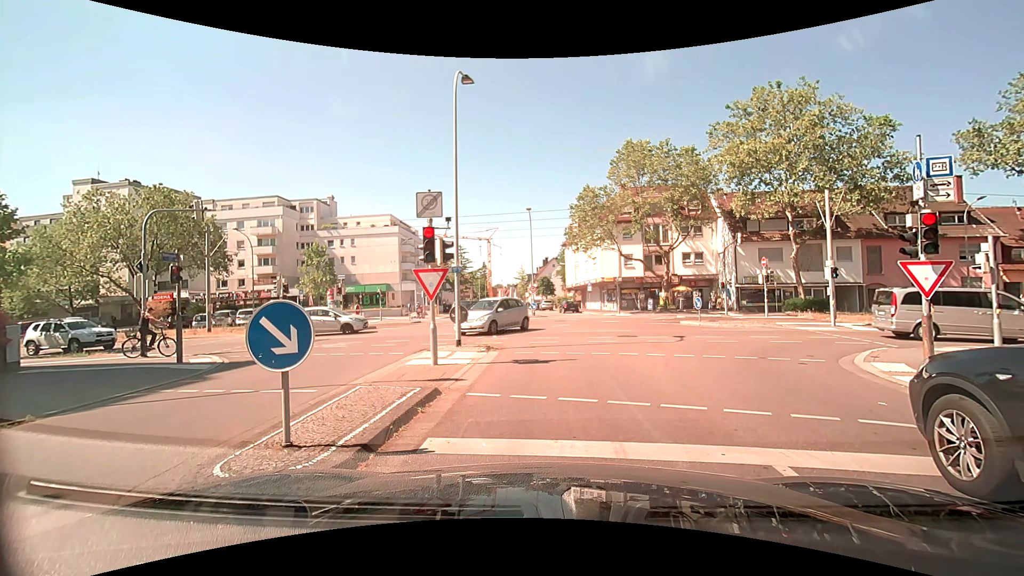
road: residential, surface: asphalt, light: Day
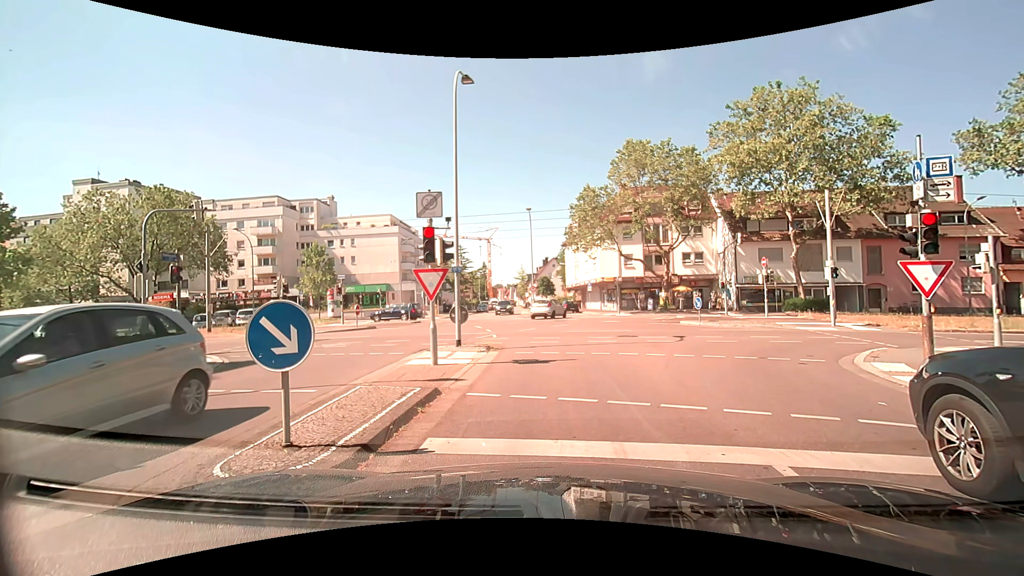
(0.0, 0.0) m; 0°
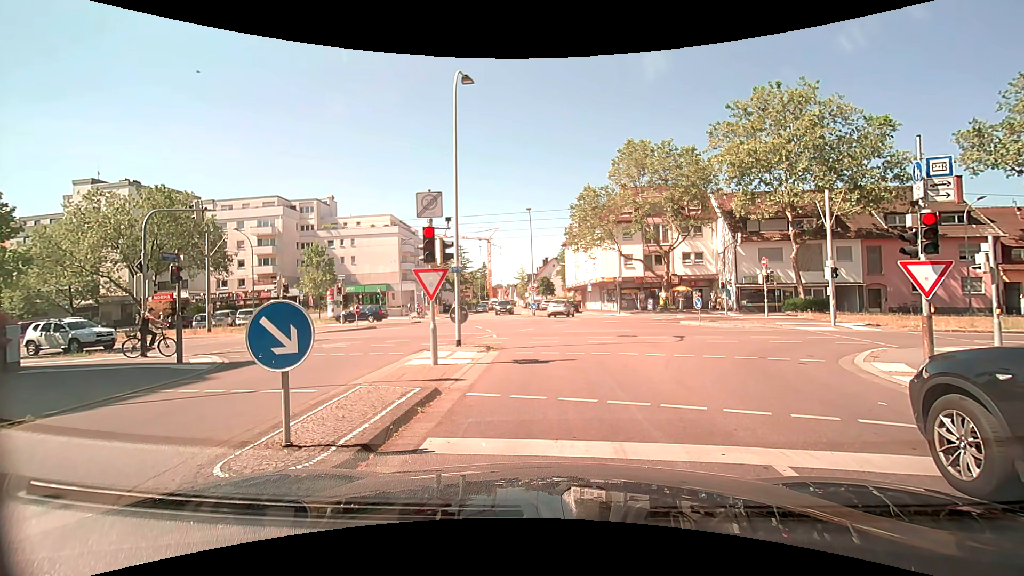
(0.0, 0.0) m; 0°
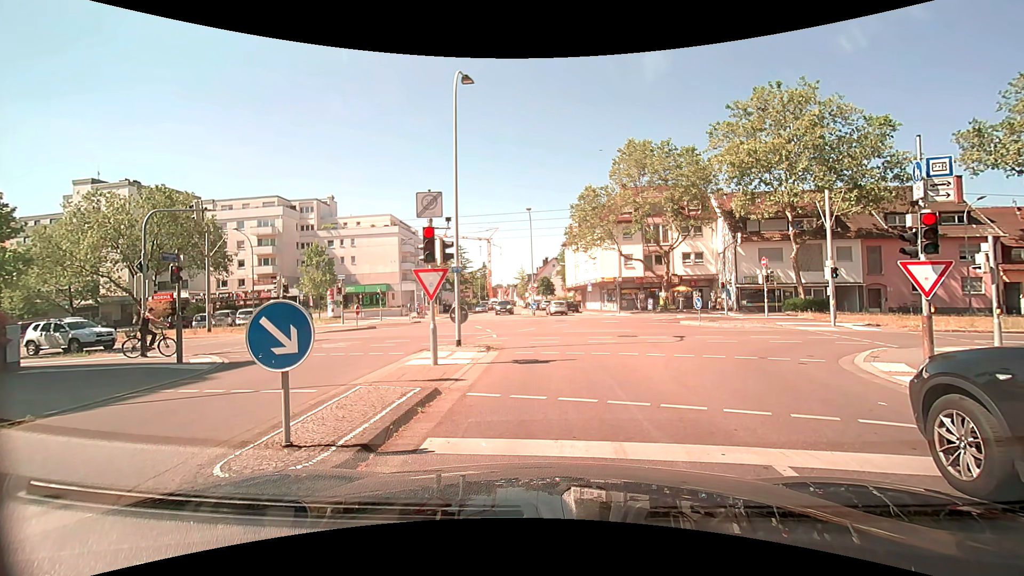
(0.0, 0.0) m; 0°
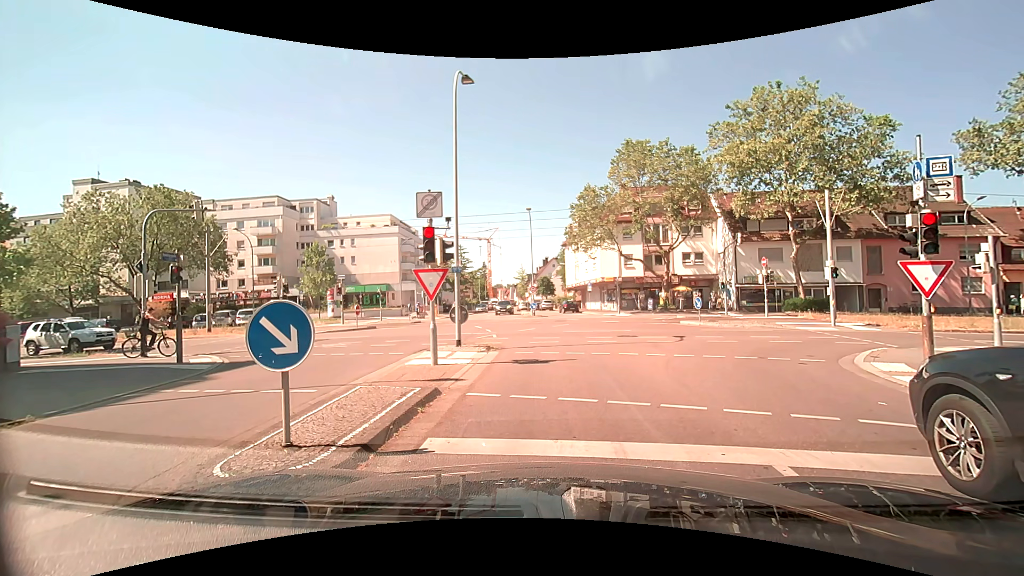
(0.0, 0.0) m; 0°
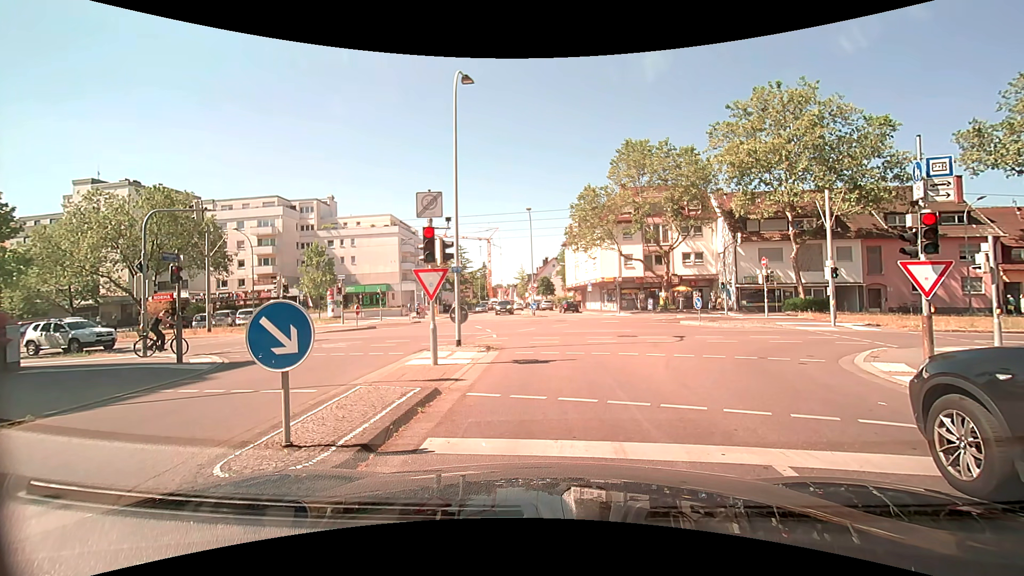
(0.0, 0.0) m; 0°
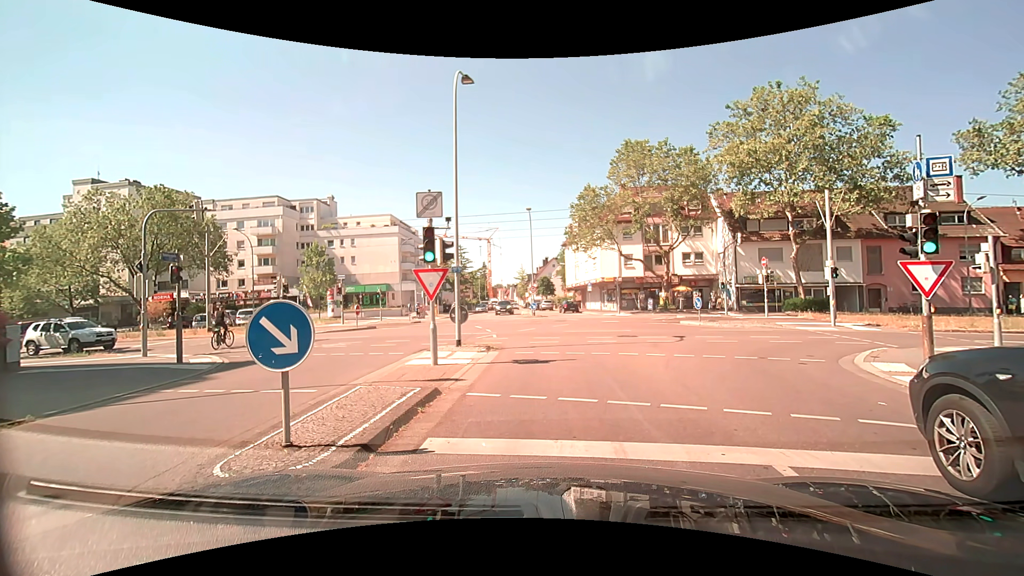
(0.0, 0.0) m; 0°
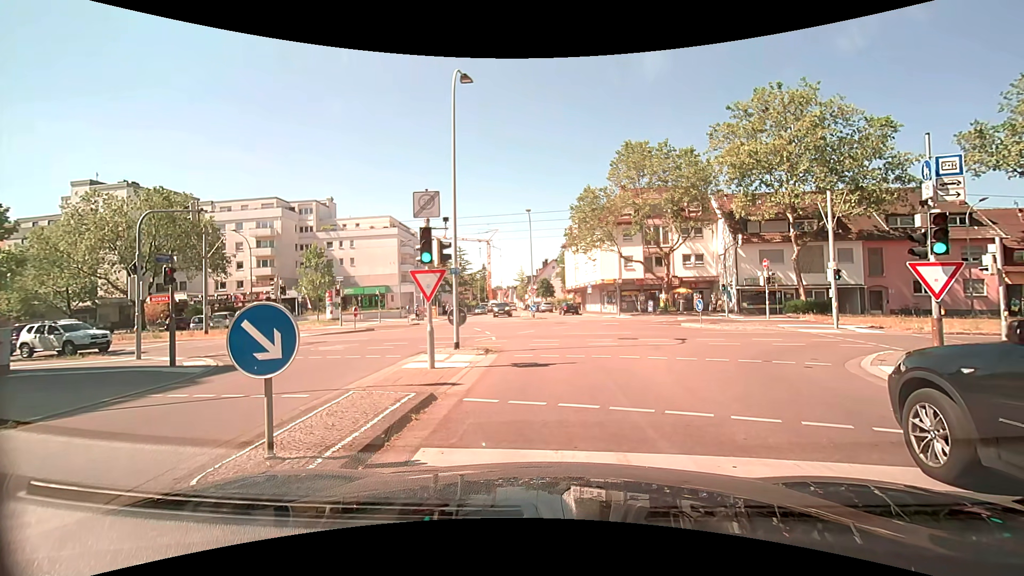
(0.0, +0.3) m; 0°
(0, +10) (+1, +20) (+2, +30) (+2, +40) (+2, +50) (0, +60) (-1, +70) (-3, +80) (-4, +89) (-5, +99) m
